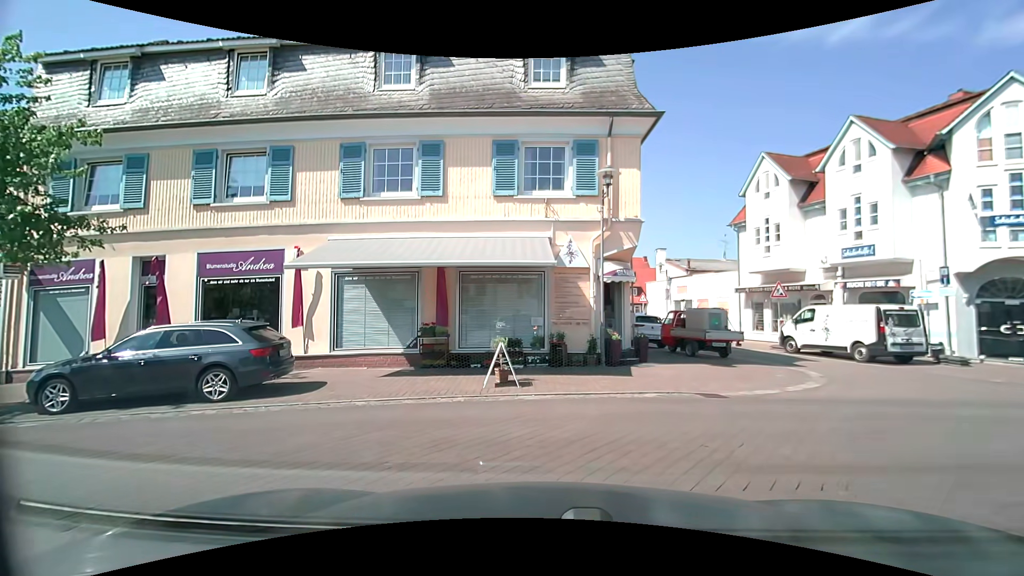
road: residential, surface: paving_stones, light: Day
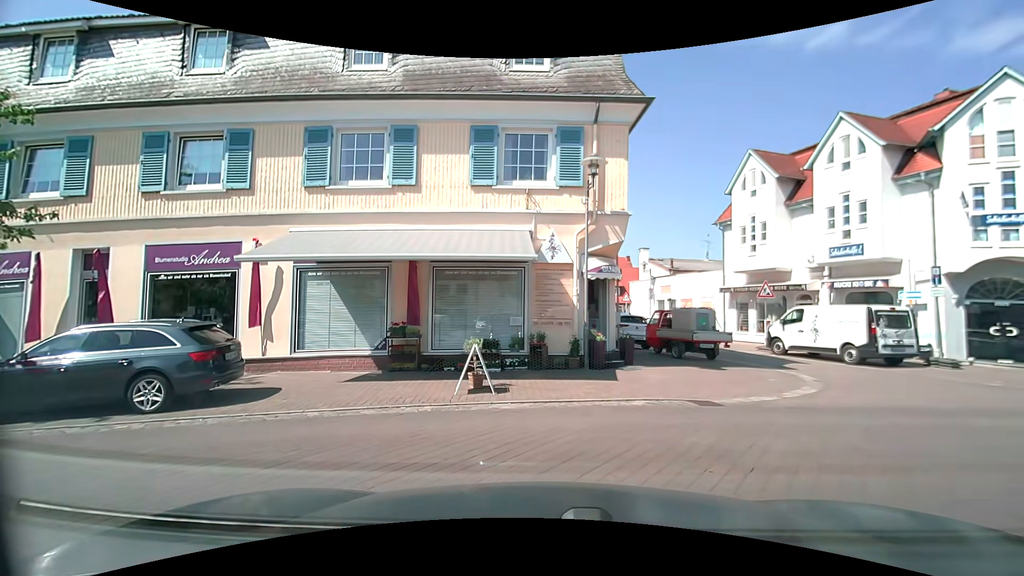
(0.0, +1.0) m; +2°
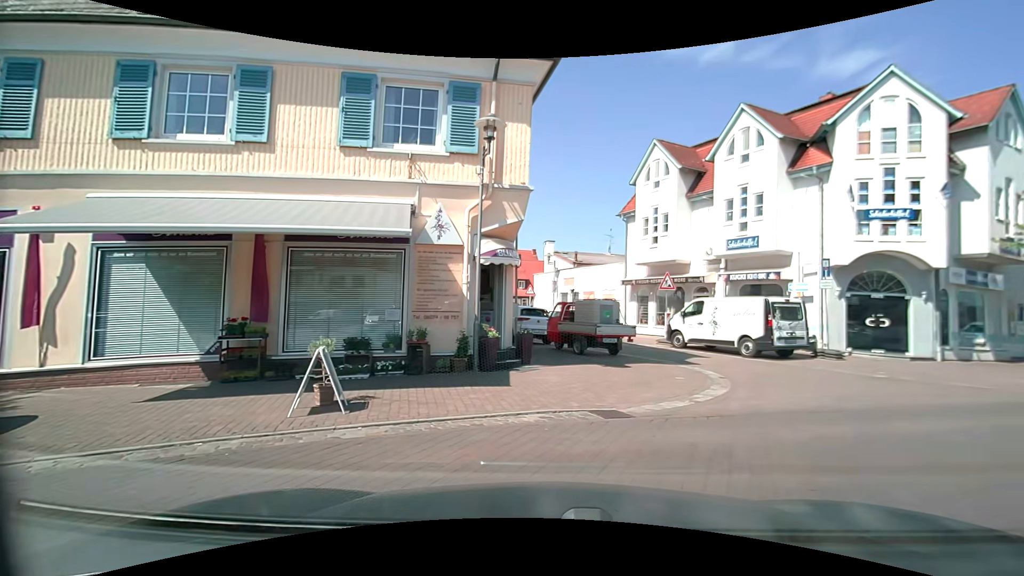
(+0.2, +2.1) m; +11°
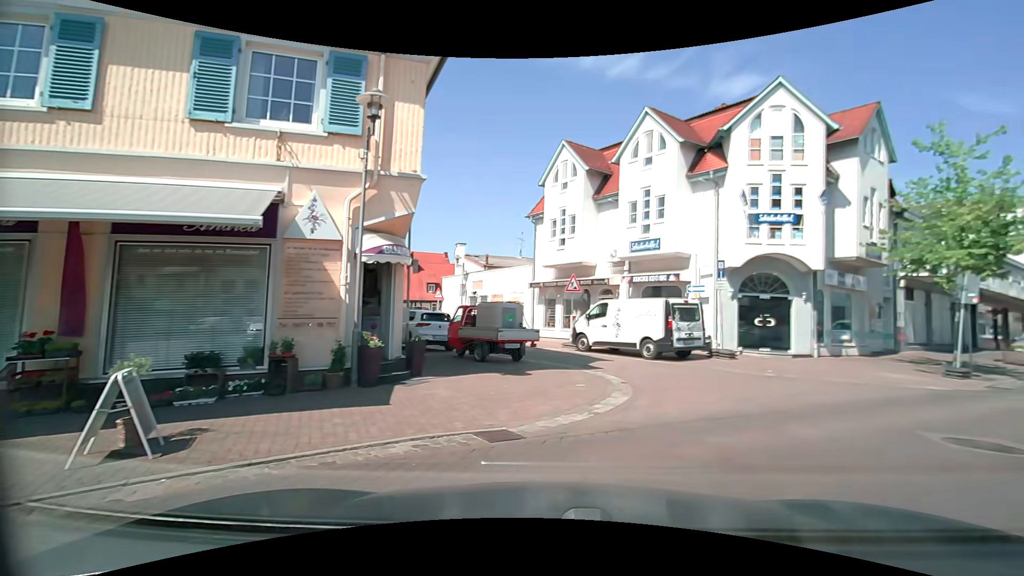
(+0.1, +1.2) m; +10°
